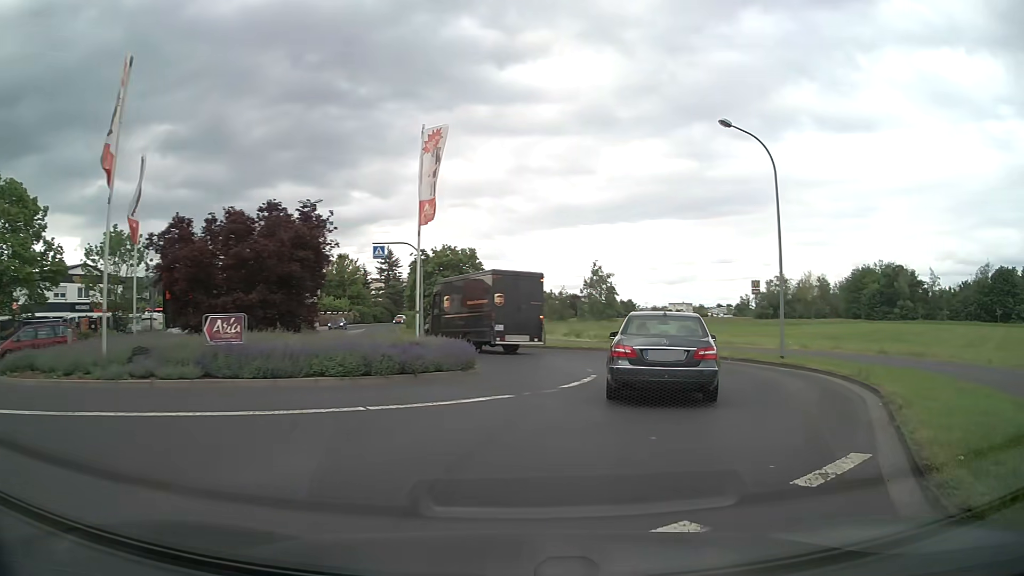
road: tertiary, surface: asphalt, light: Day
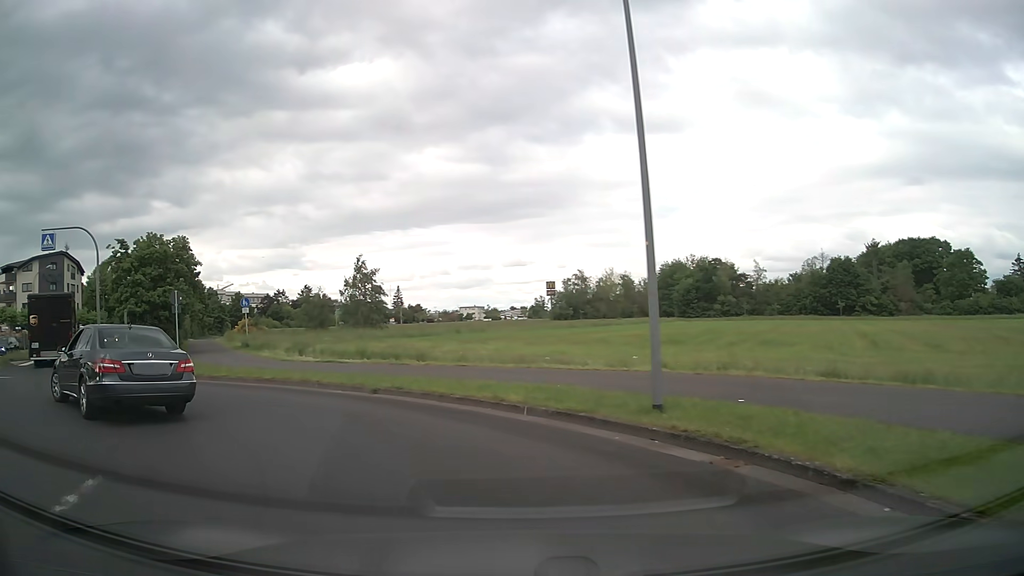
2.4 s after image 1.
(+3.9, +12.6) m; +19°
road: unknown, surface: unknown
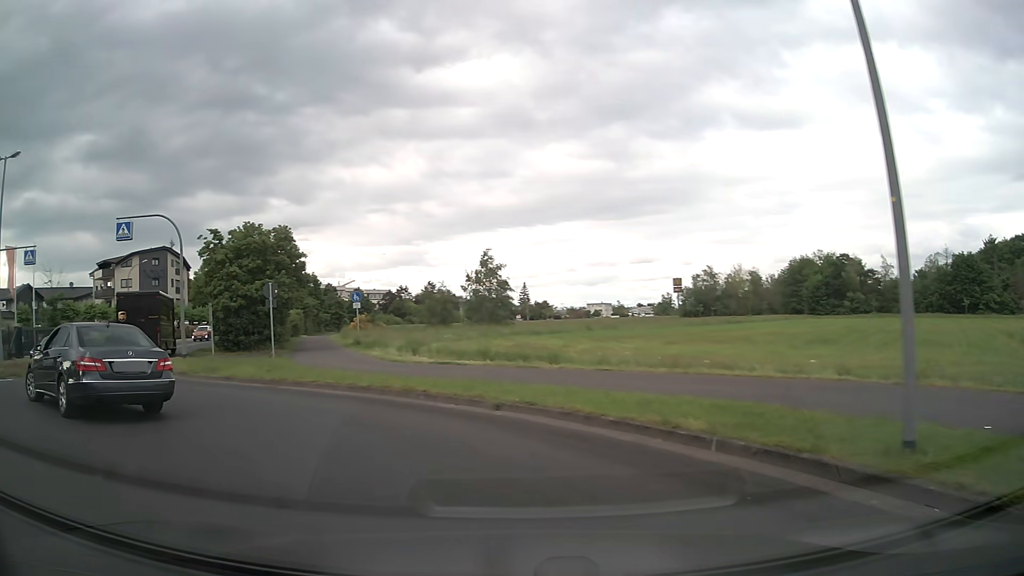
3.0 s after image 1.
(-0.3, +3.2) m; -12°
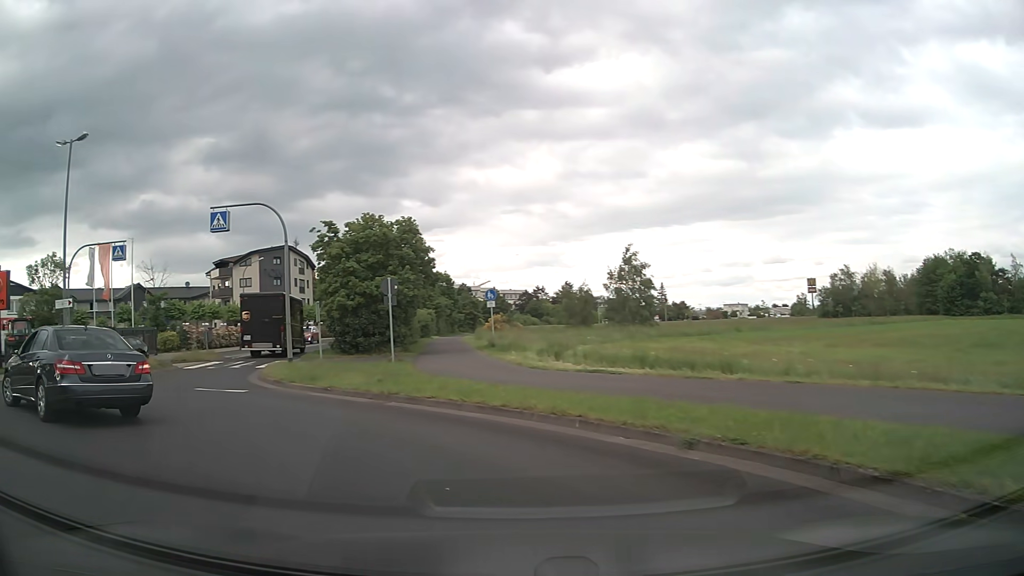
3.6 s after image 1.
(-0.3, +3.3) m; -12°
